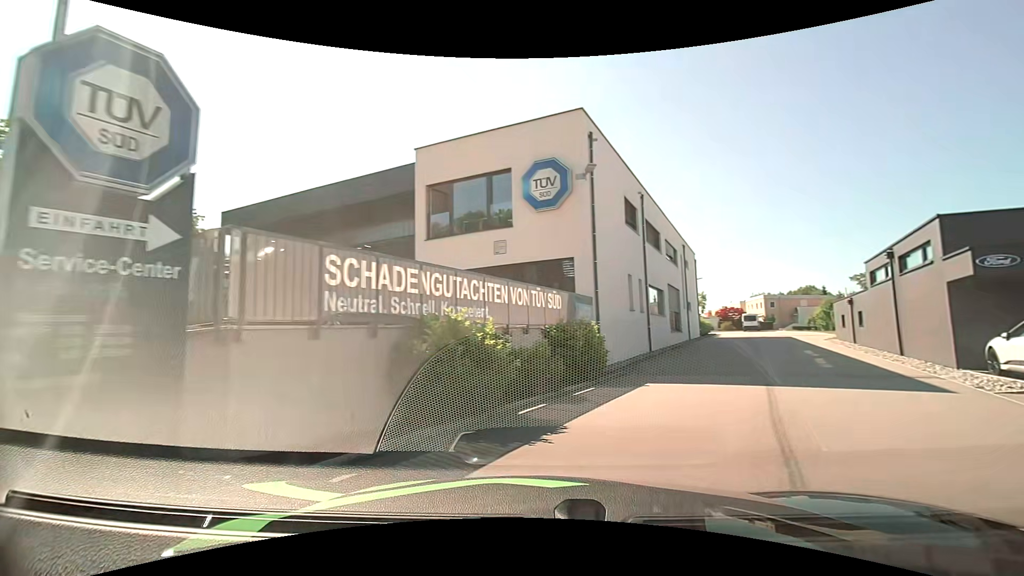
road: residential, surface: asphalt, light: Day
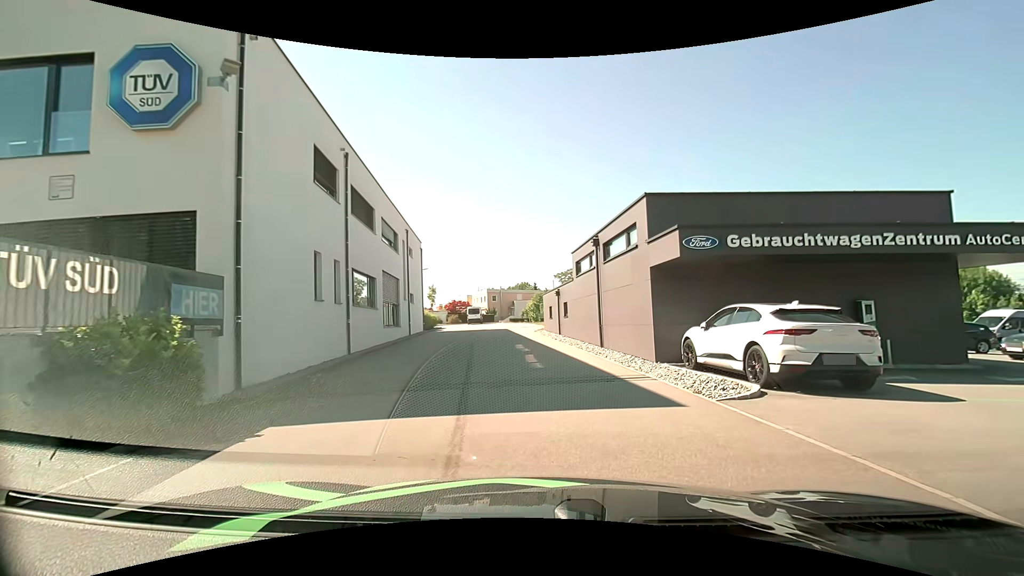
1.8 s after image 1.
(+1.4, +5.2) m; +27°
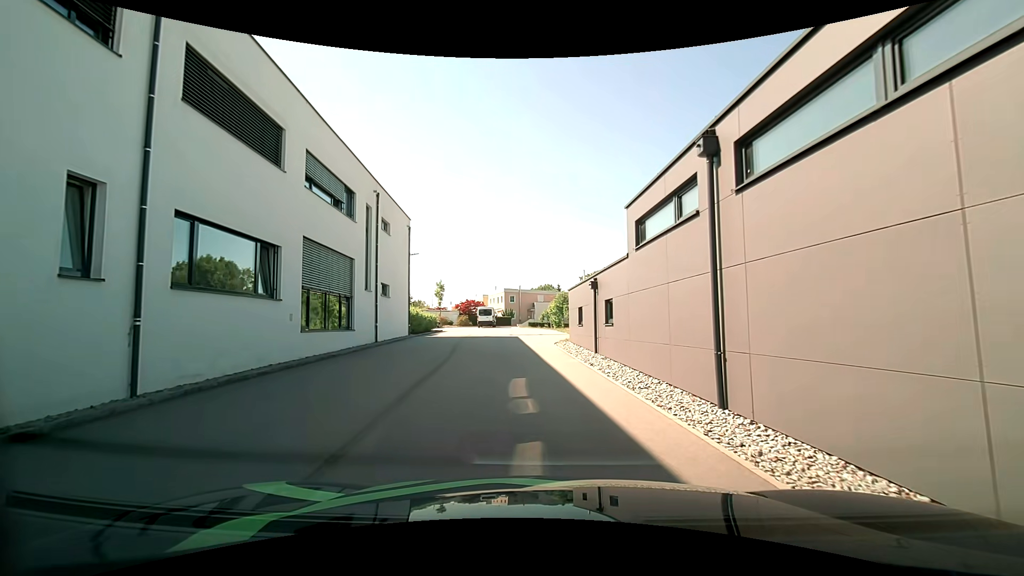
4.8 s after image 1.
(-0.1, +11.1) m; -4°
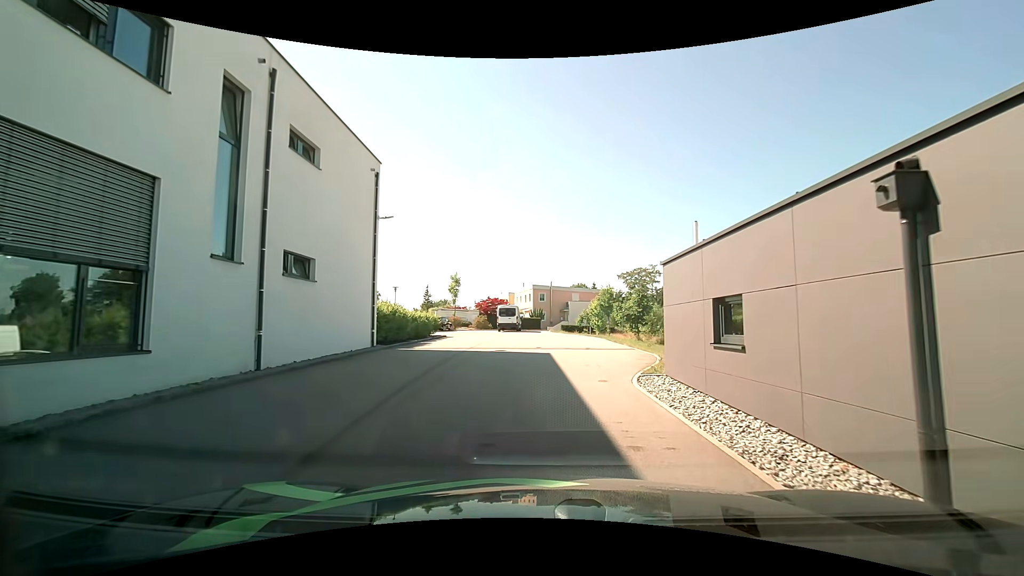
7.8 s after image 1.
(-0.4, +13.2) m; -3°
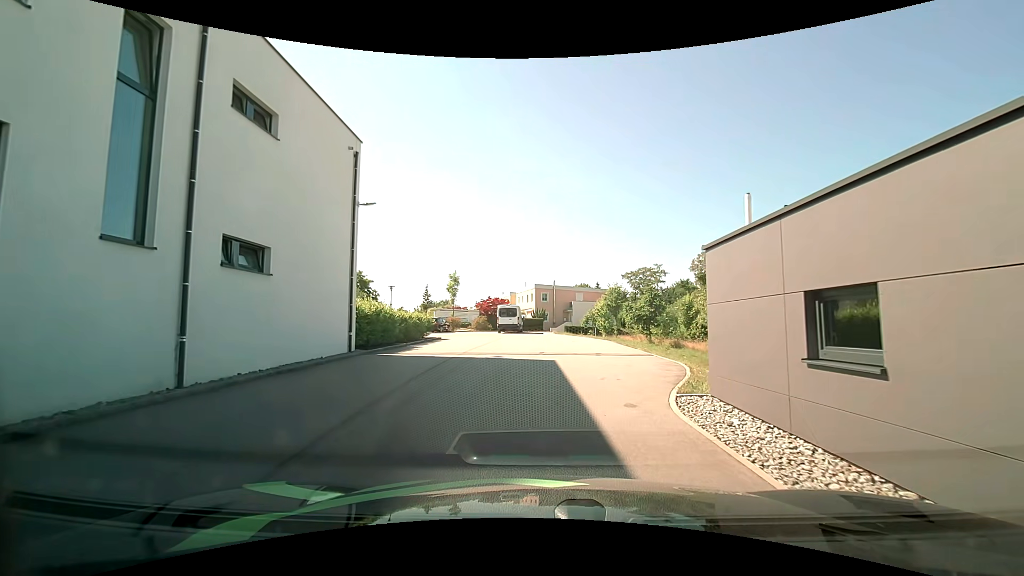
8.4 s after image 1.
(0.0, +2.8) m; 0°
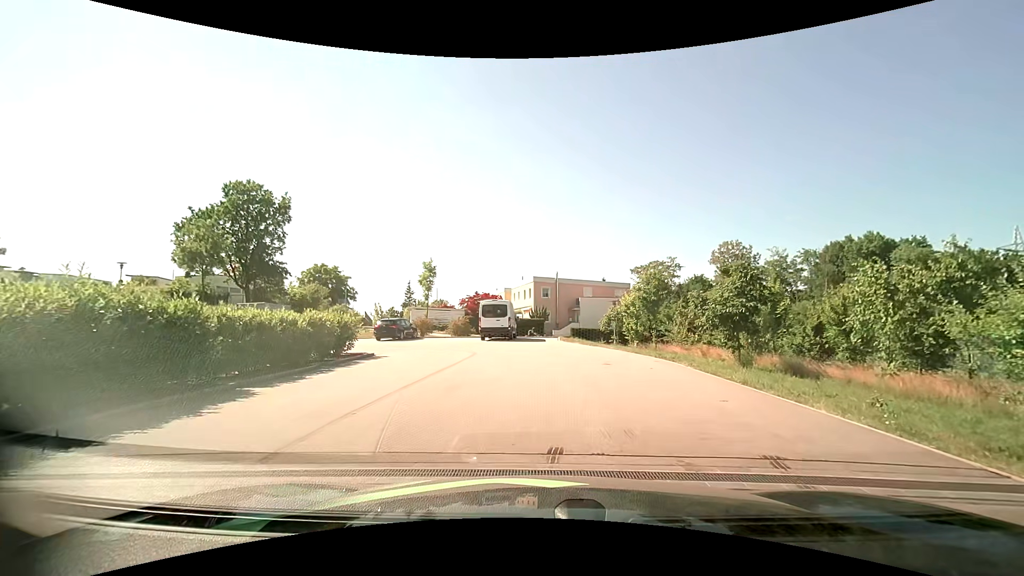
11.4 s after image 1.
(-0.1, +13.5) m; -1°
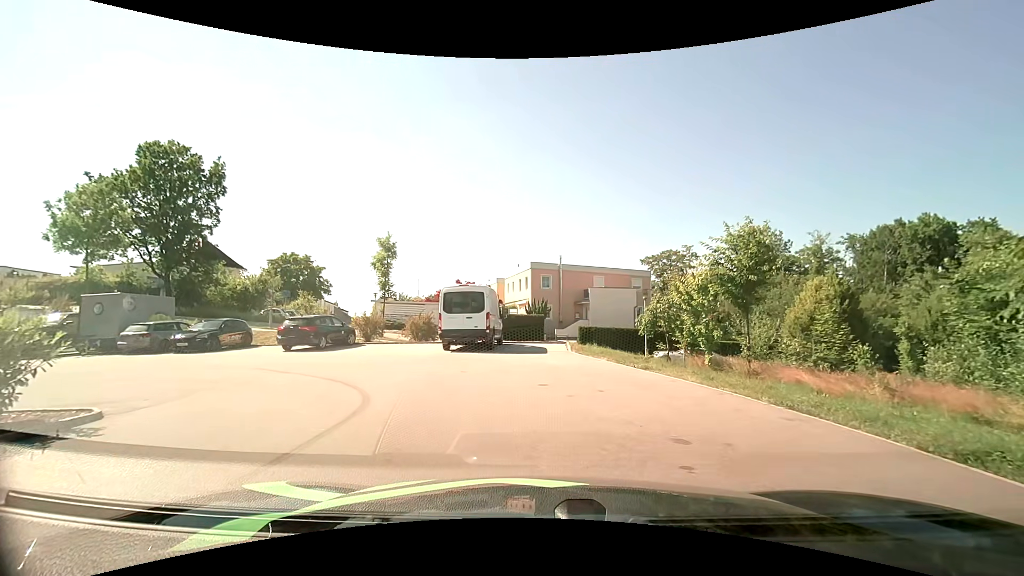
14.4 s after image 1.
(+0.3, +12.1) m; +2°
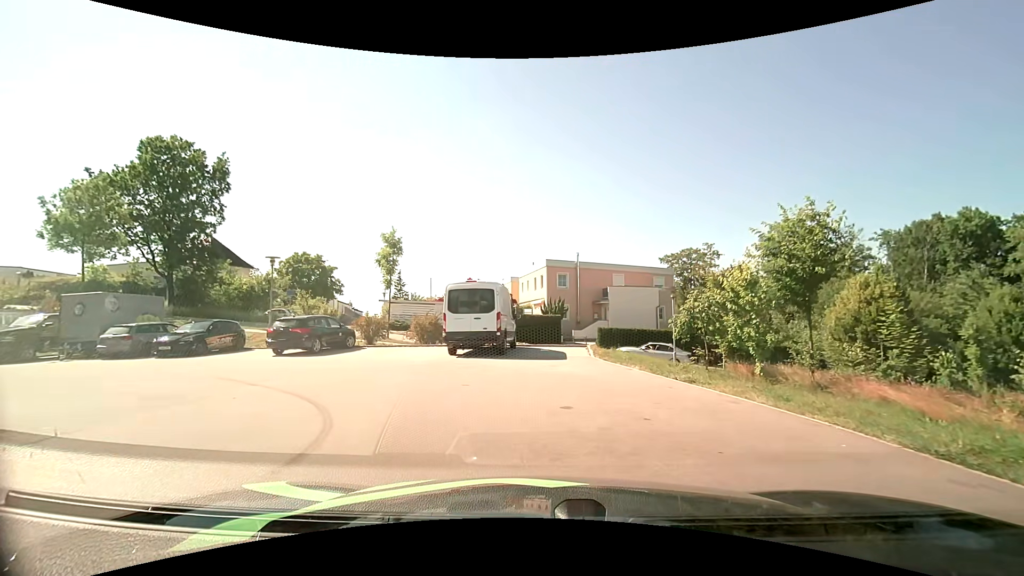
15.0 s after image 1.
(-0.1, +2.3) m; -3°
